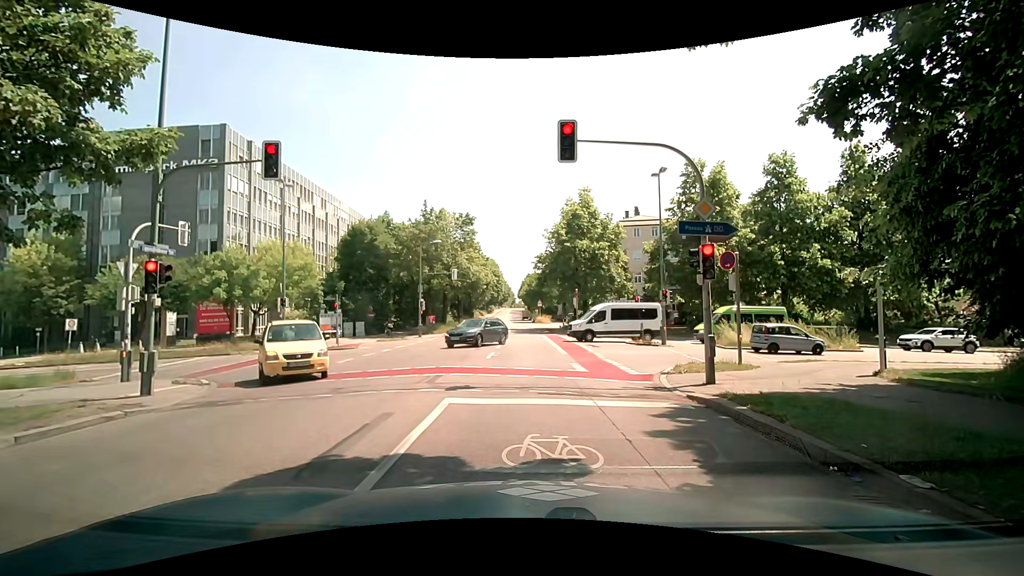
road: tertiary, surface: asphalt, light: Day
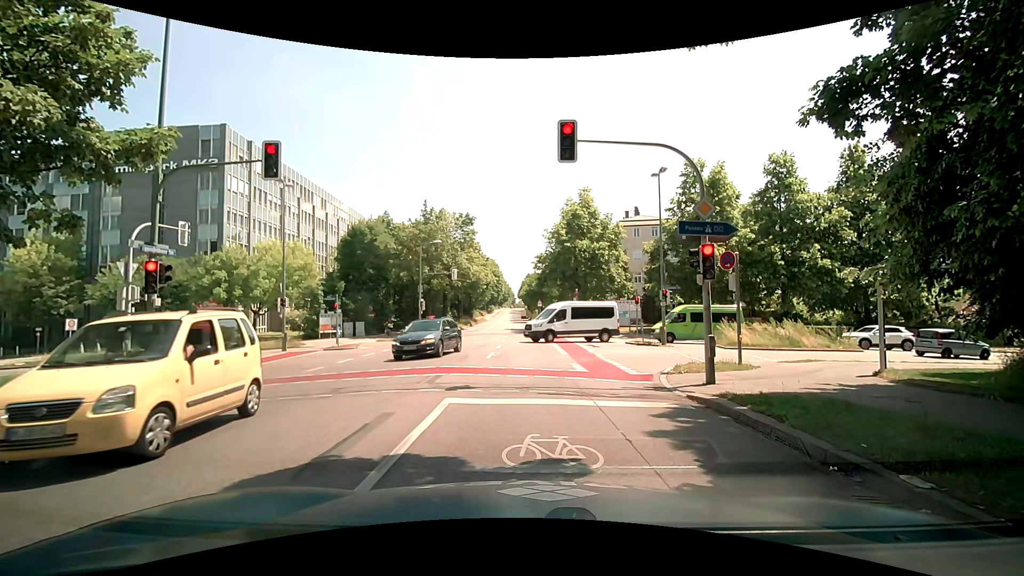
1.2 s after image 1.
(0.0, 0.0) m; 0°
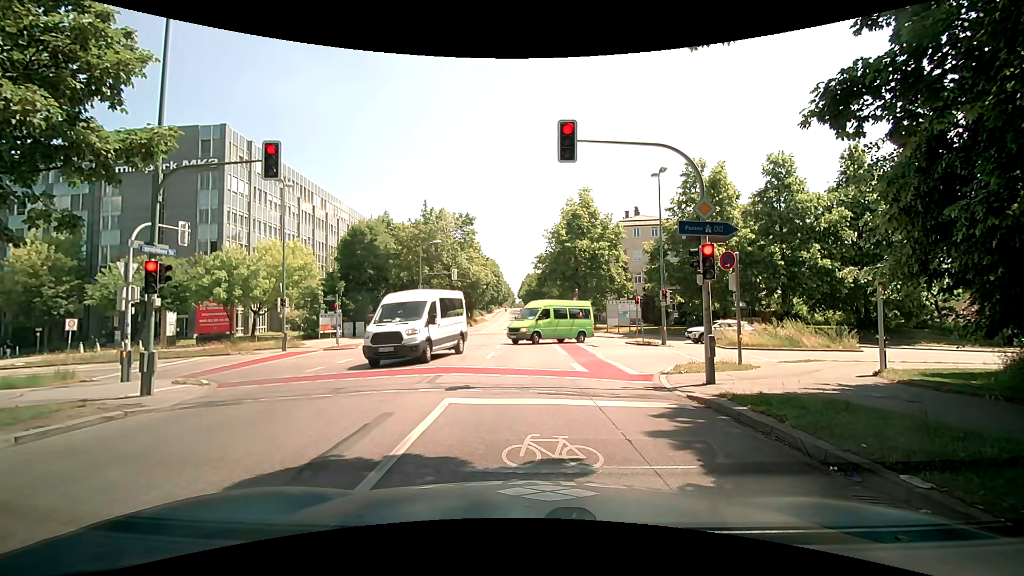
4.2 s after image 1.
(0.0, 0.0) m; 0°
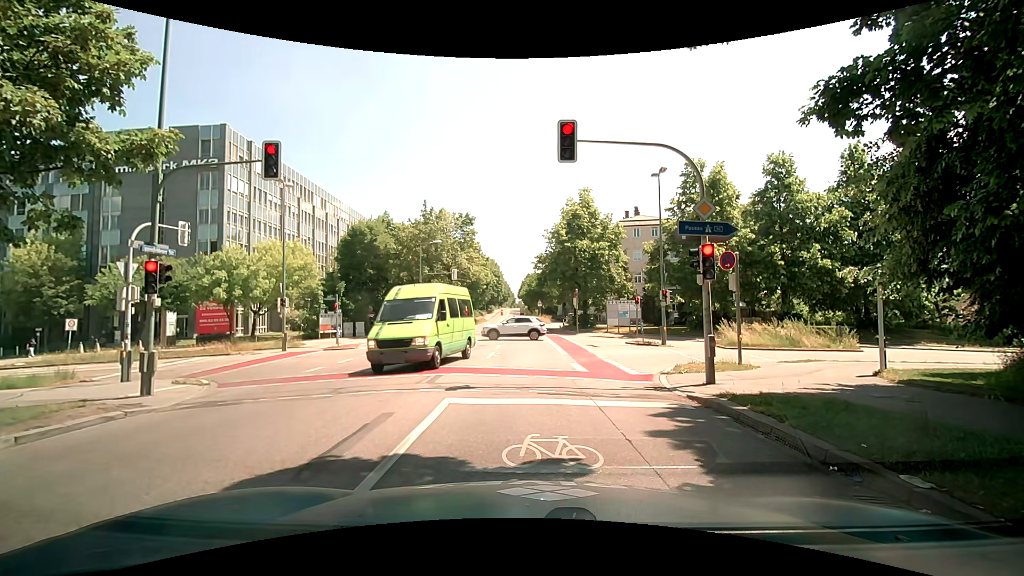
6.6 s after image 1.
(0.0, 0.0) m; 0°
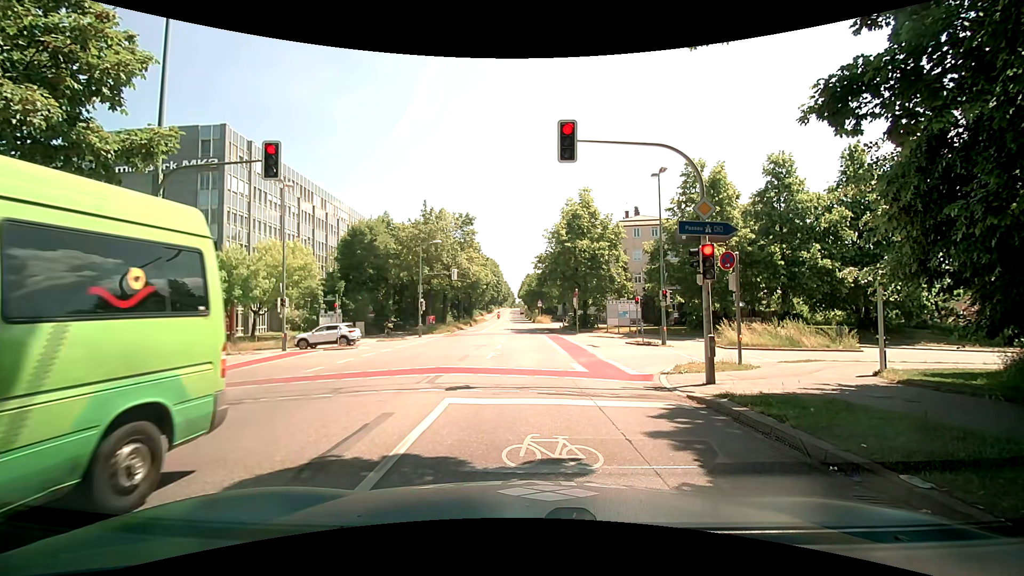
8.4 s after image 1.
(0.0, 0.0) m; 0°
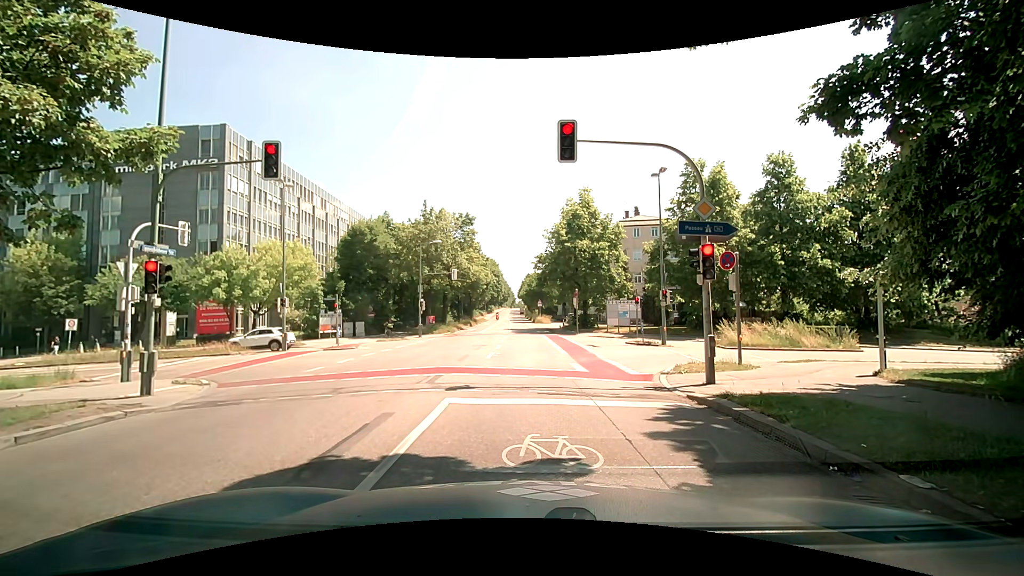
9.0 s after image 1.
(0.0, 0.0) m; 0°
